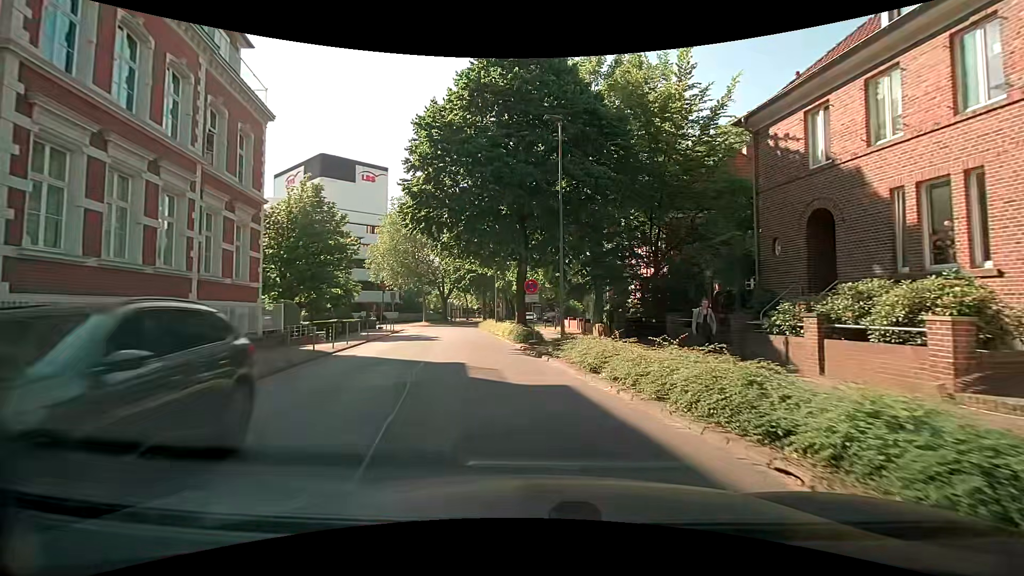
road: tertiary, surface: asphalt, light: Day
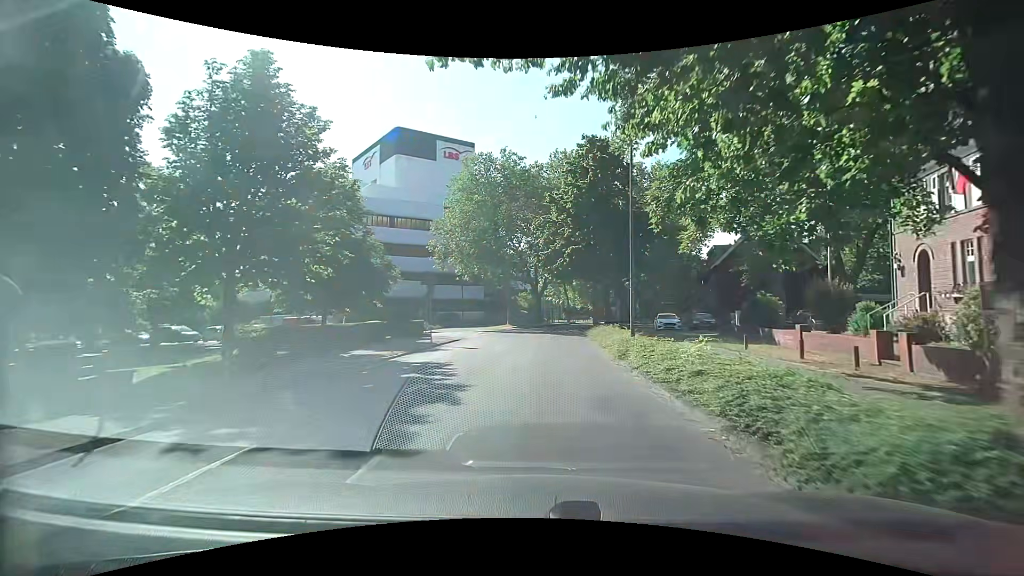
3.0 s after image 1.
(-2.8, +21.8) m; -12°
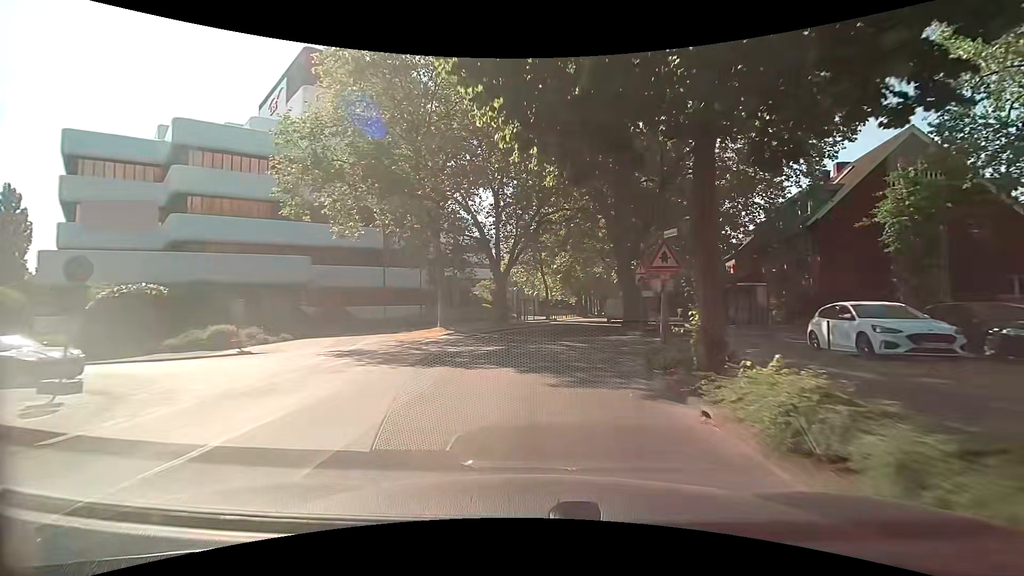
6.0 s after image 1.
(+0.4, +27.2) m; +2°
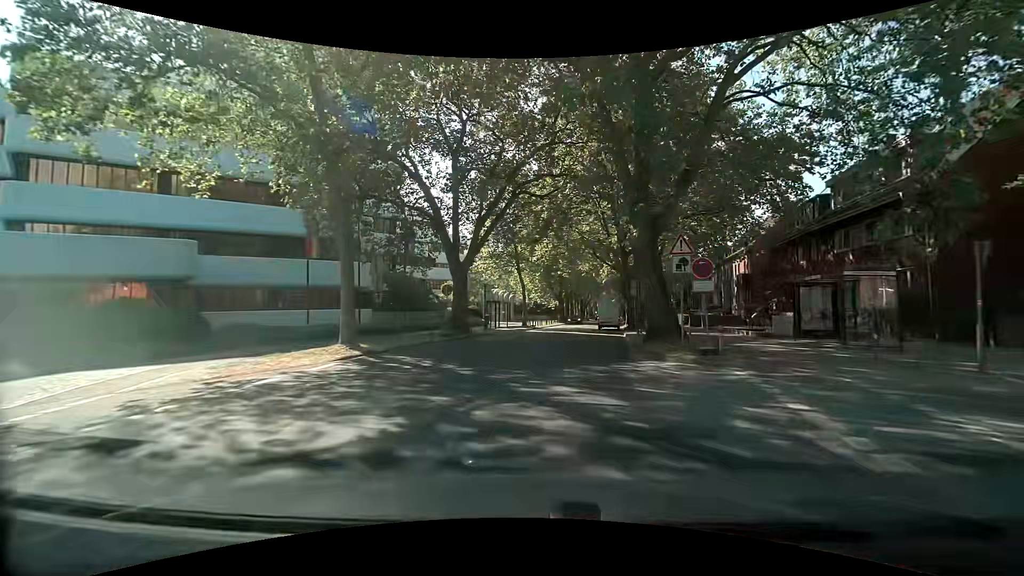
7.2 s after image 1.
(+0.2, +11.6) m; +2°
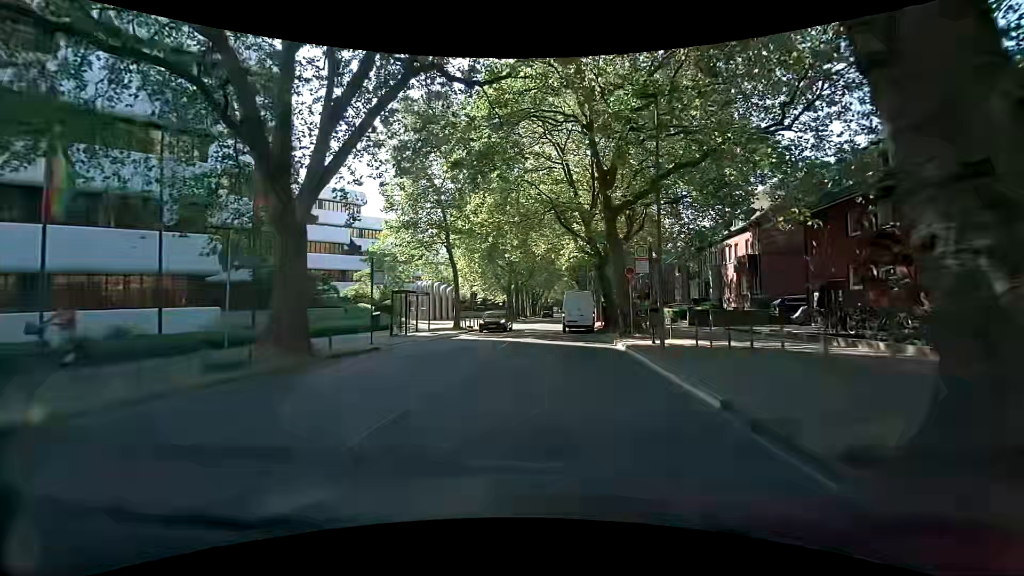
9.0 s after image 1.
(+0.8, +15.0) m; +7°
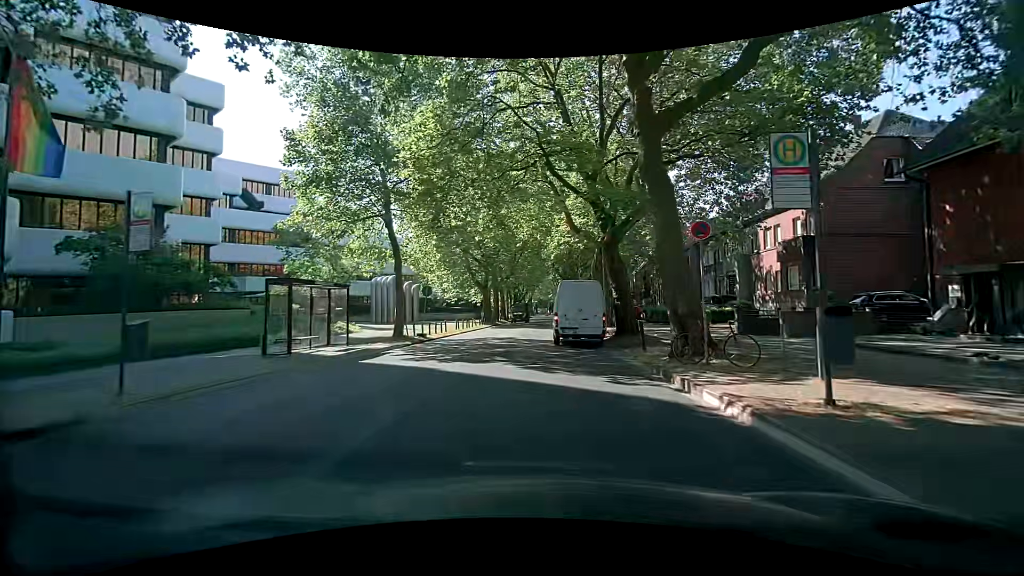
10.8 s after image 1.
(+0.1, +11.0) m; +2°
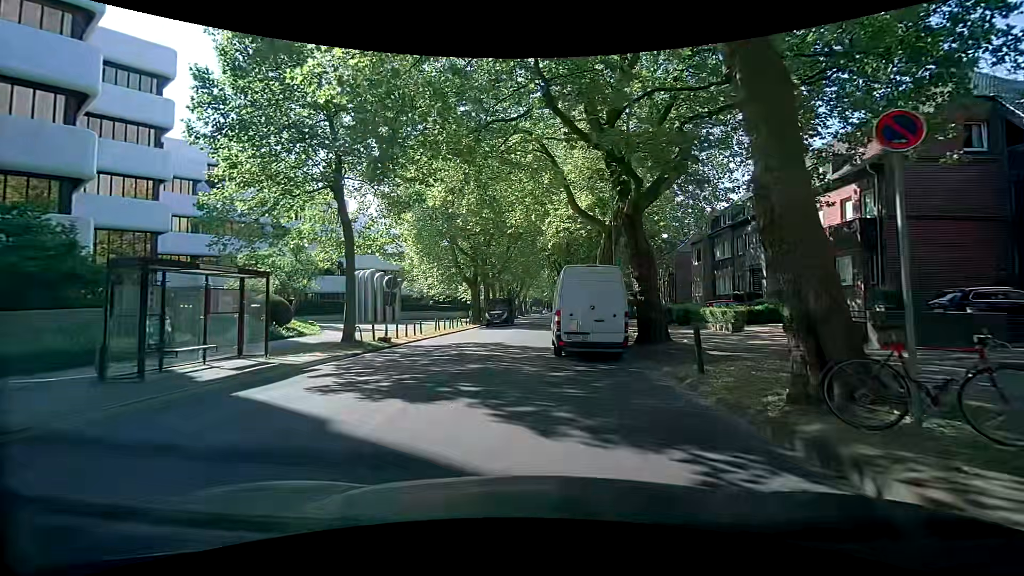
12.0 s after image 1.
(0.0, +5.6) m; -1°
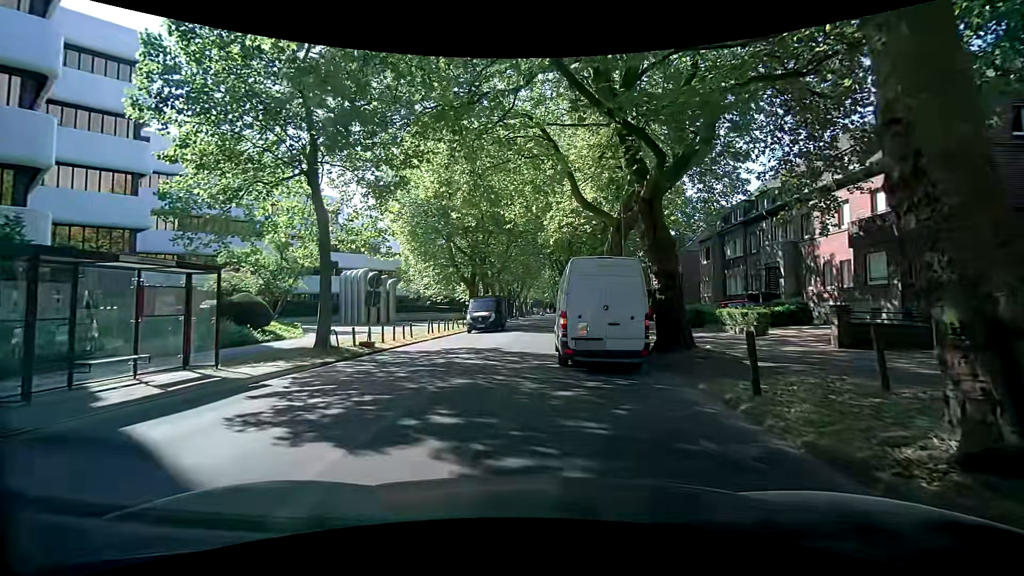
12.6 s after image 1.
(0.0, +2.3) m; -1°
